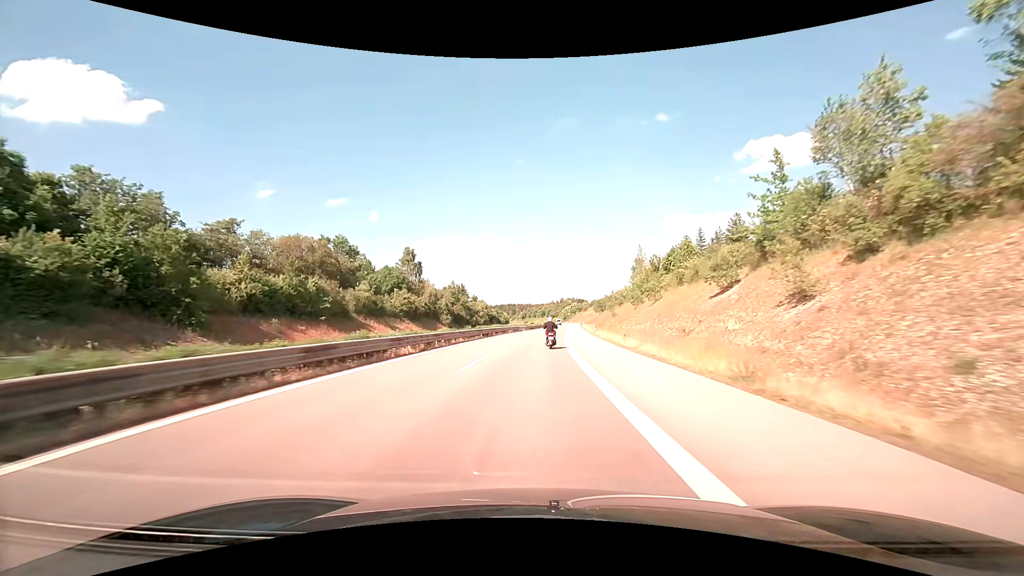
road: trunk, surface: asphalt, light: Day
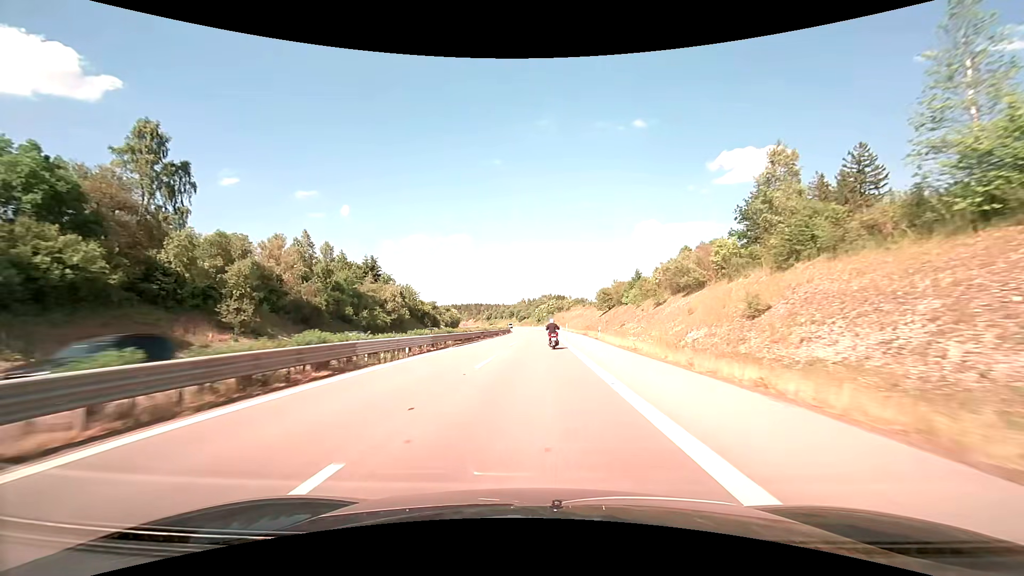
(+2.1, +68.3) m; +3°
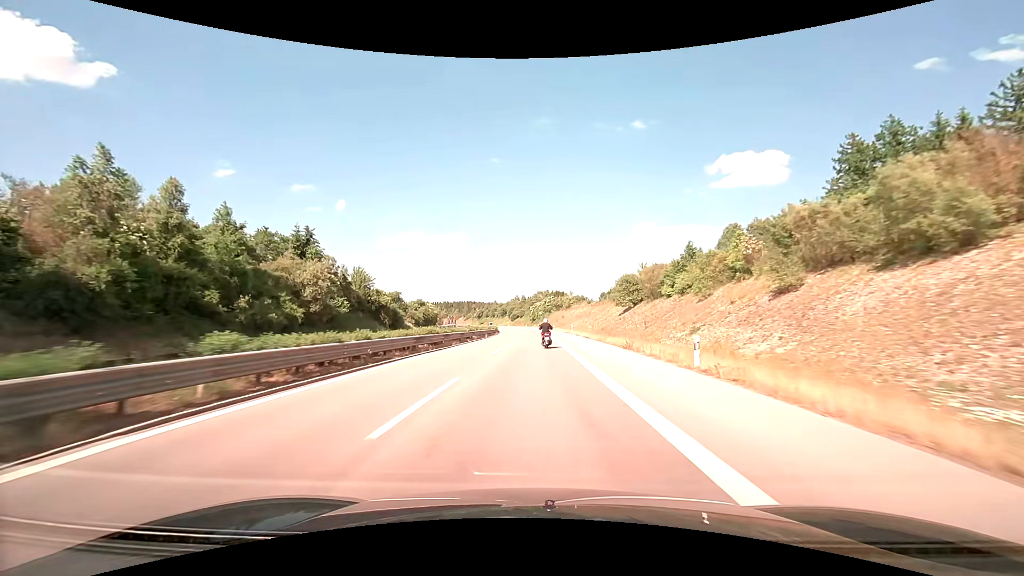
(+0.2, +27.2) m; +1°
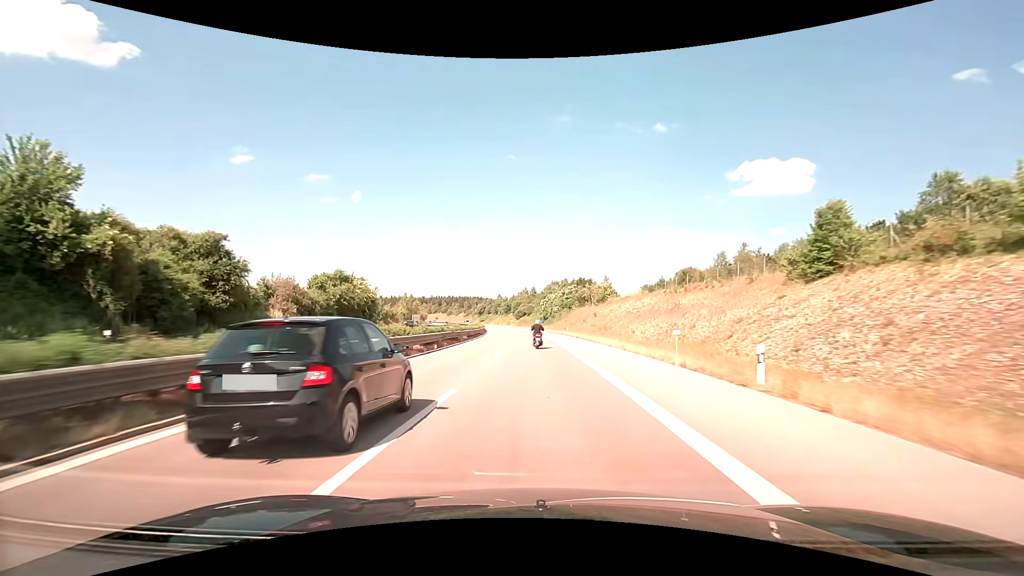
(-0.4, +54.7) m; -1°
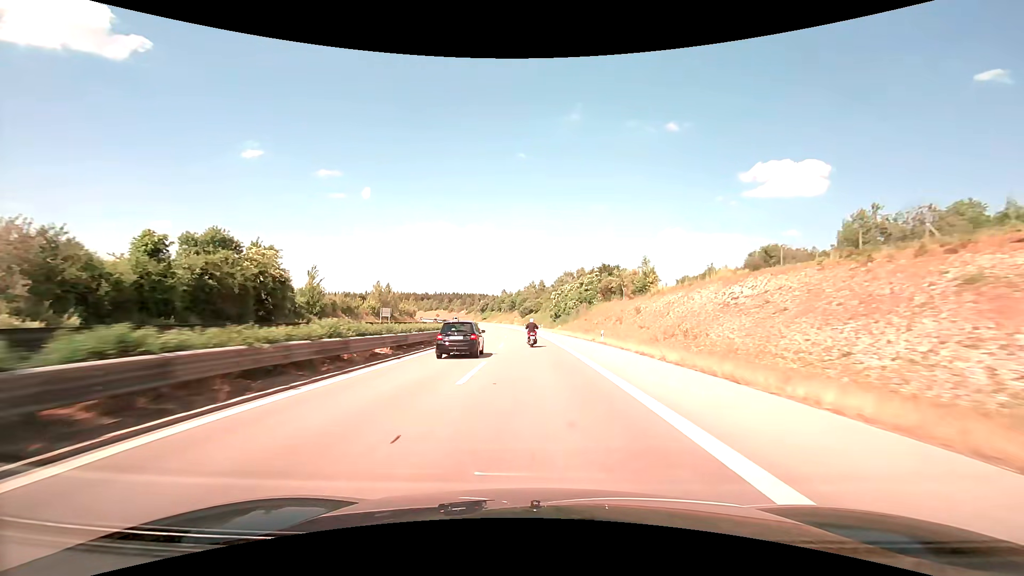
(-0.2, +27.6) m; -1°
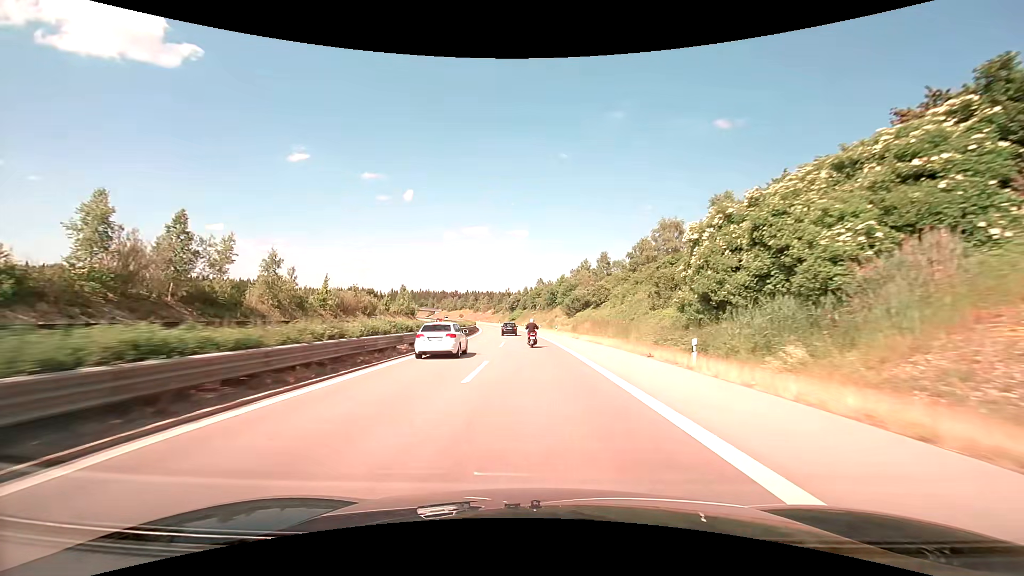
(-2.6, +69.6) m; -5°
